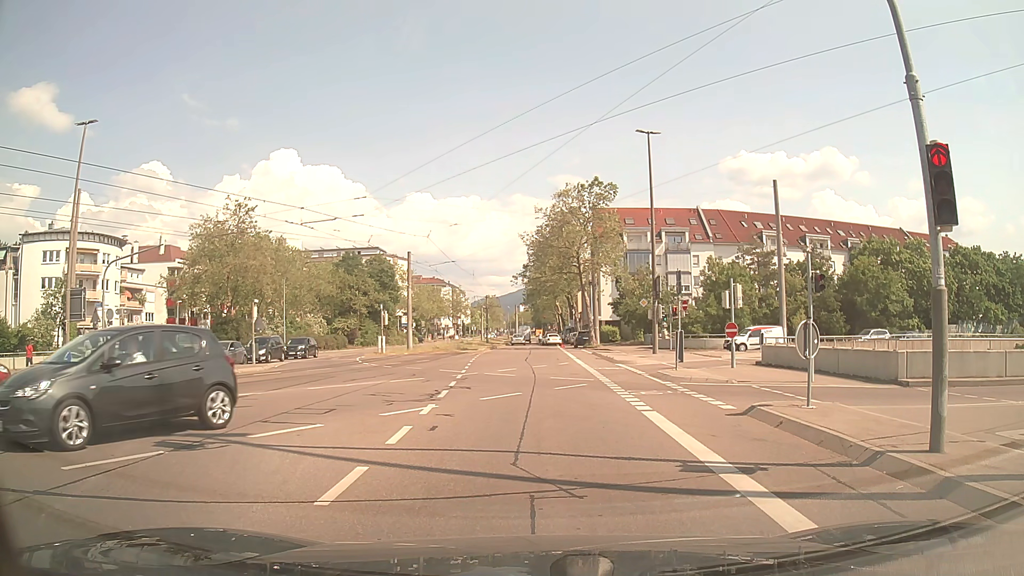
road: tertiary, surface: asphalt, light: Day
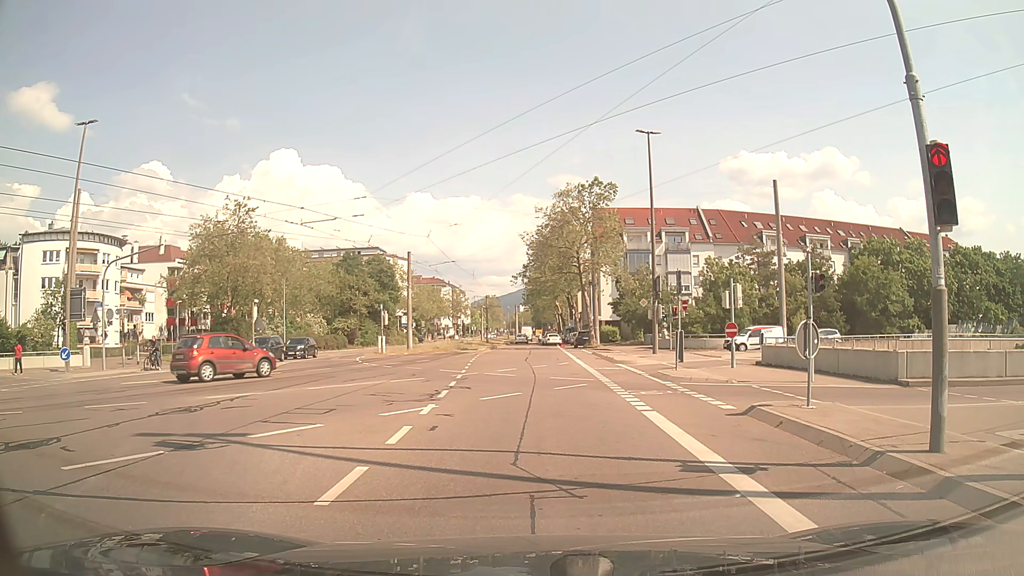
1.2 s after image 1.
(0.0, 0.0) m; 0°
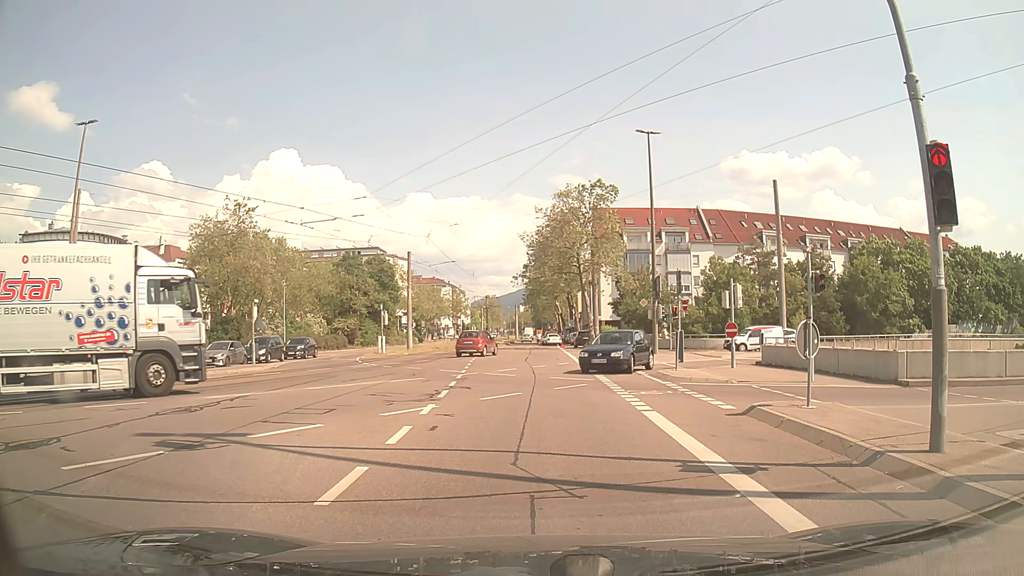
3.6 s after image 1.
(0.0, 0.0) m; 0°
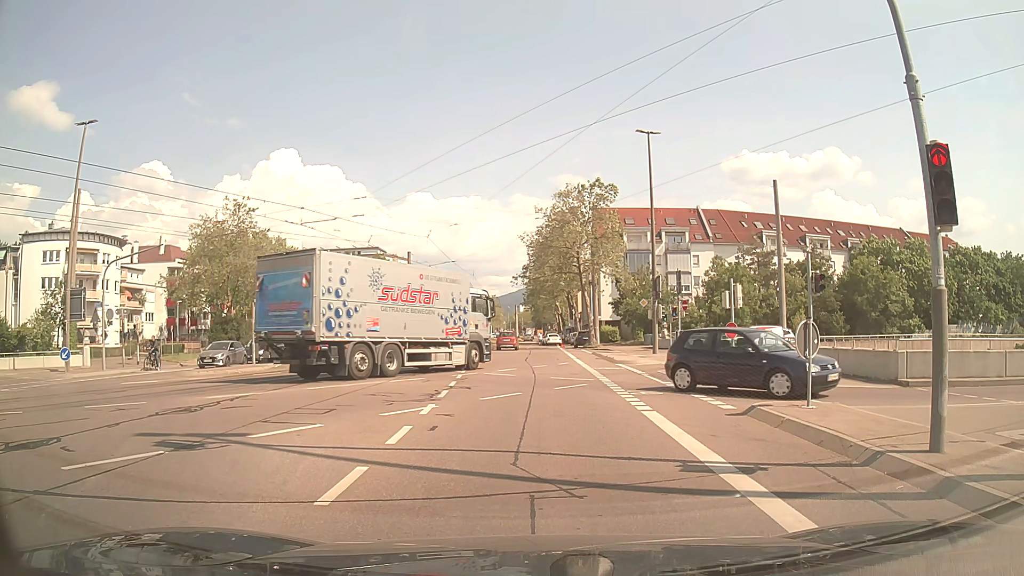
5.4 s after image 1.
(0.0, 0.0) m; 0°
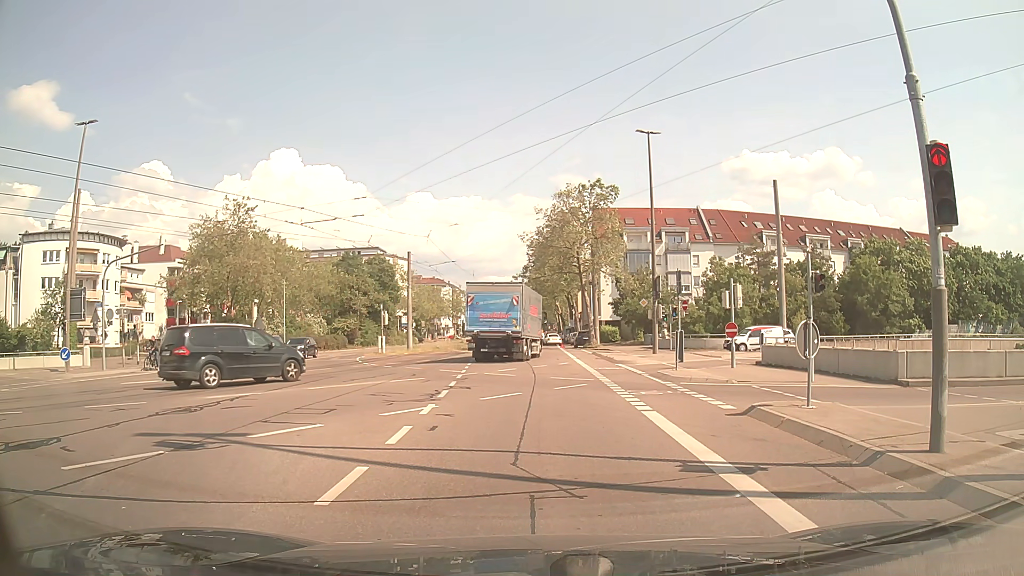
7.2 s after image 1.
(0.0, 0.0) m; 0°
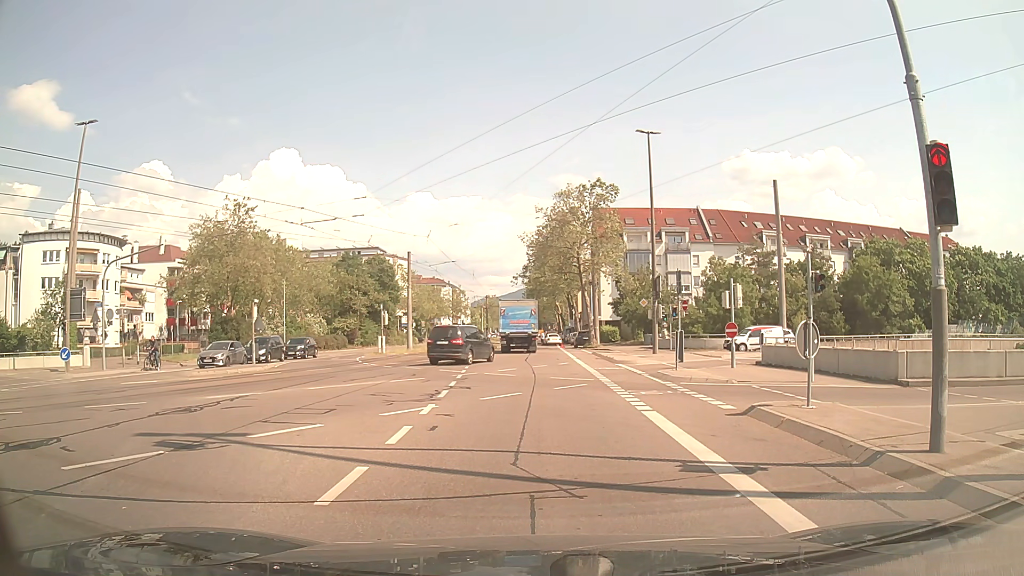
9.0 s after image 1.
(0.0, 0.0) m; 0°
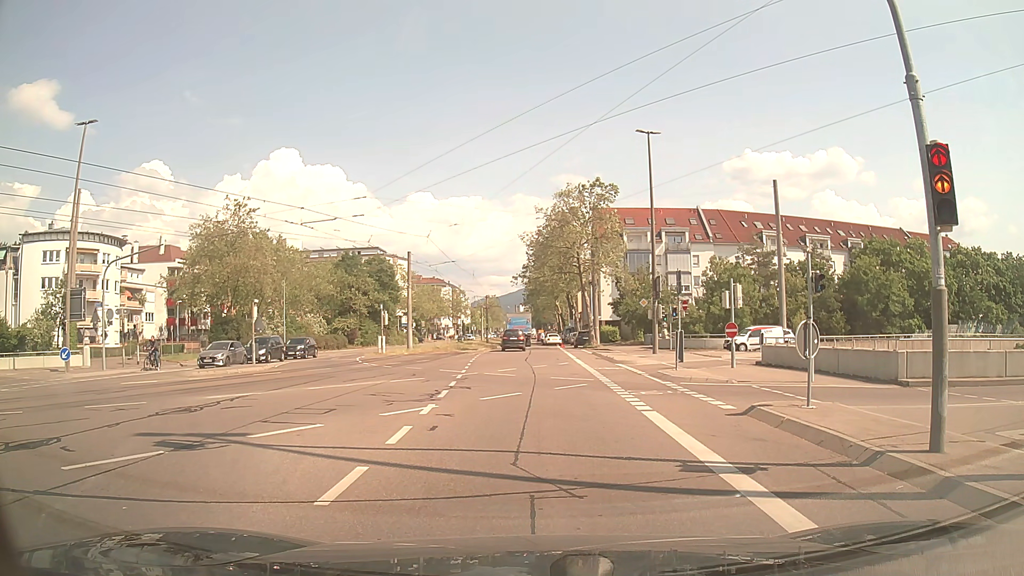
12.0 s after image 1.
(0.0, 0.0) m; 0°
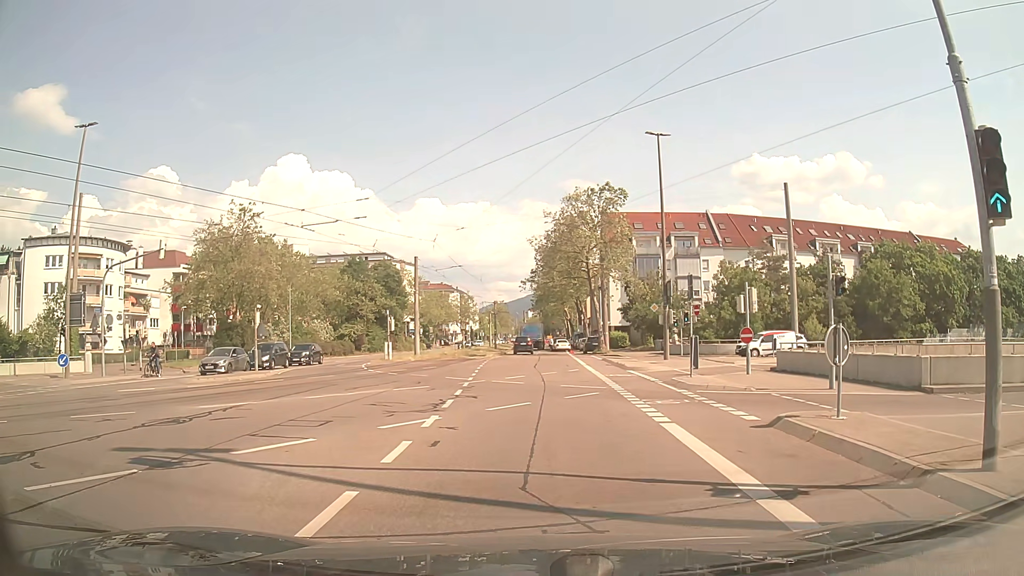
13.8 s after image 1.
(0.0, +0.9) m; -3°
